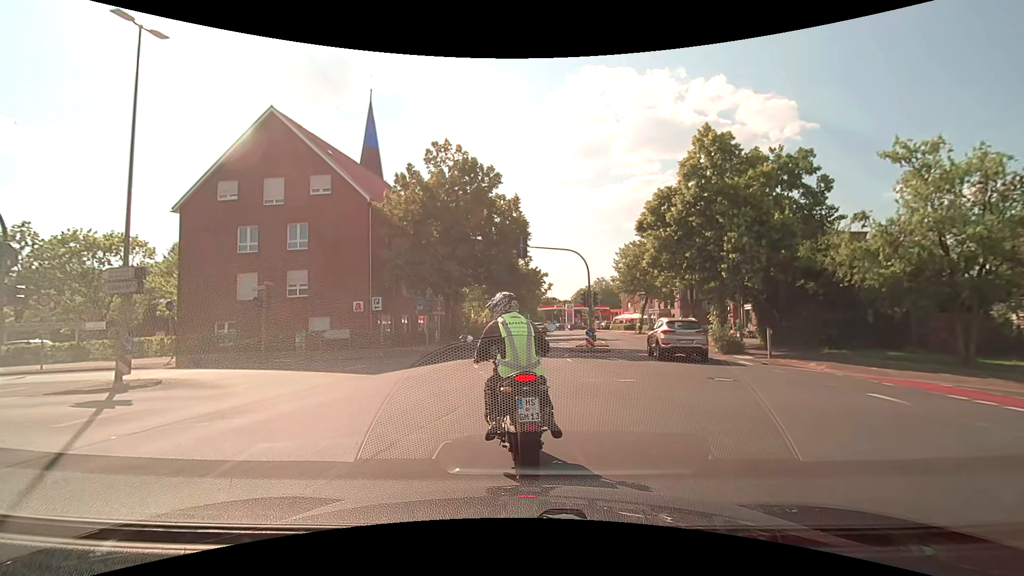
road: secondary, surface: asphalt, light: Day
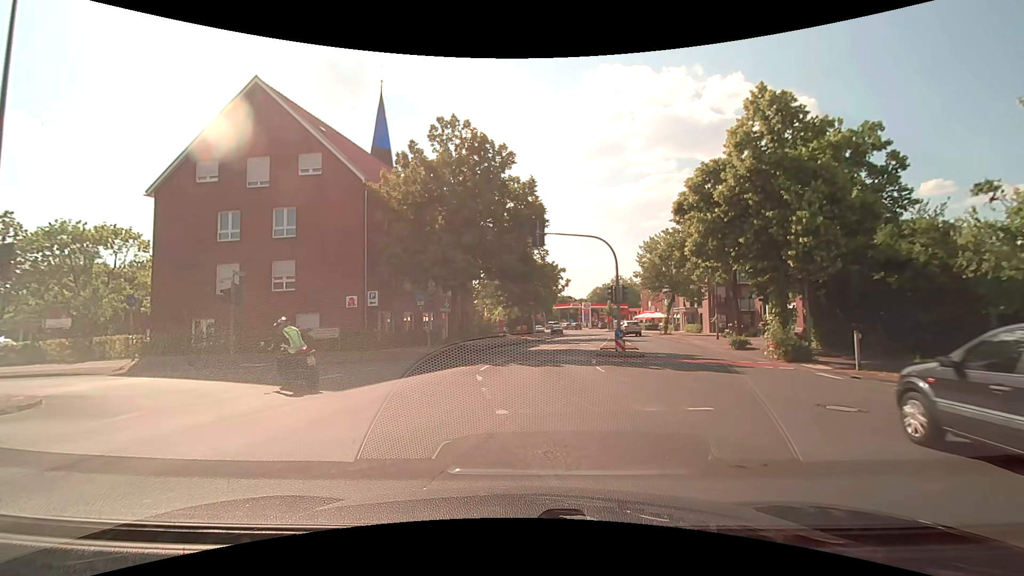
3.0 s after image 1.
(-0.1, +4.0) m; -2°
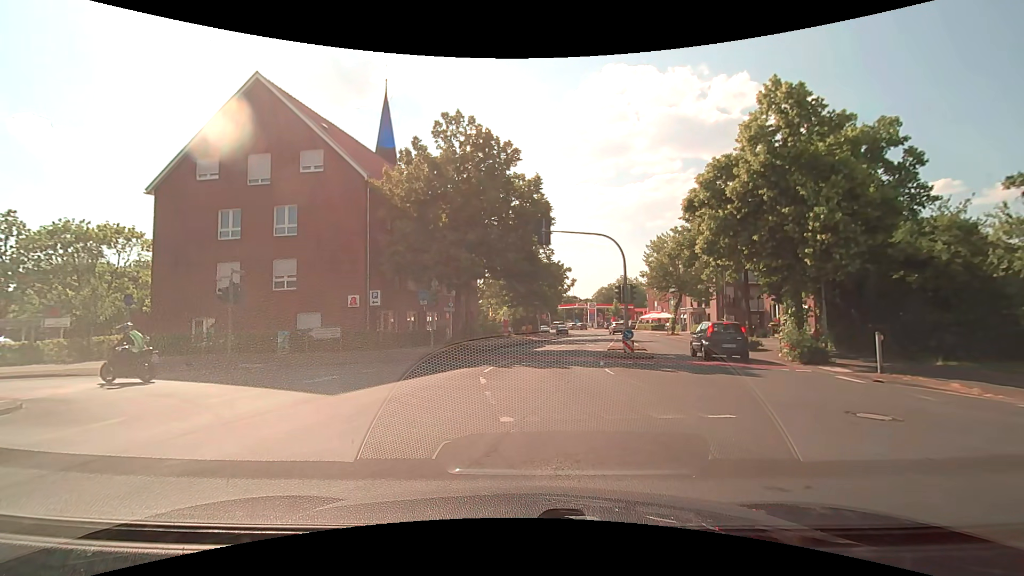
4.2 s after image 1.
(0.0, +0.6) m; 0°
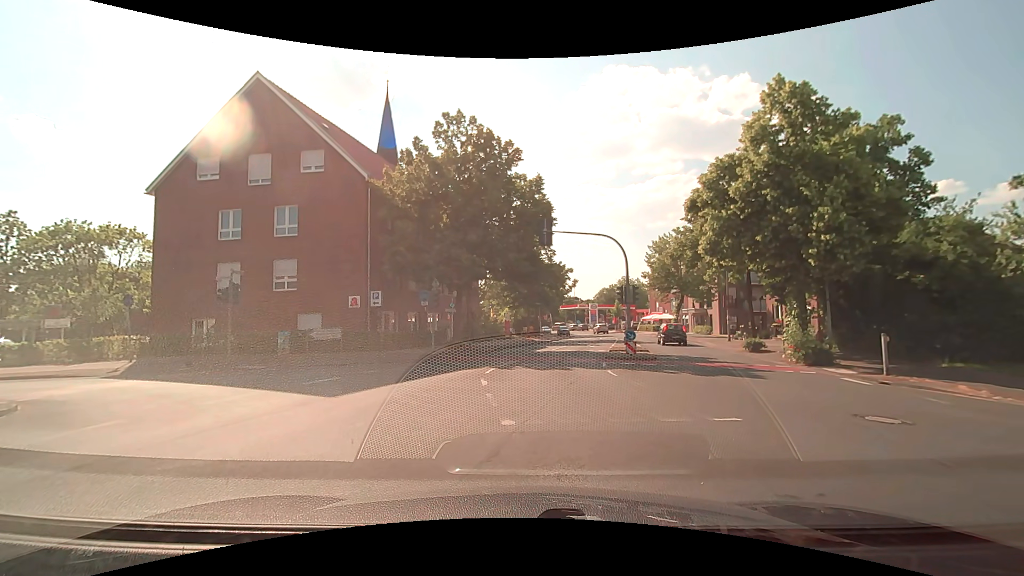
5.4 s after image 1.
(0.0, +0.1) m; 0°
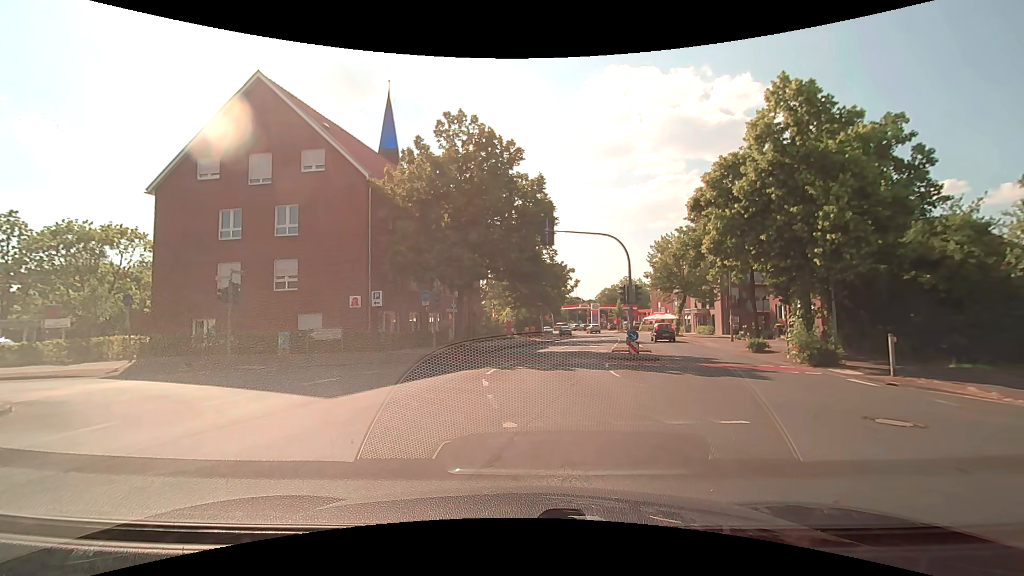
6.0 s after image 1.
(0.0, +0.2) m; 0°
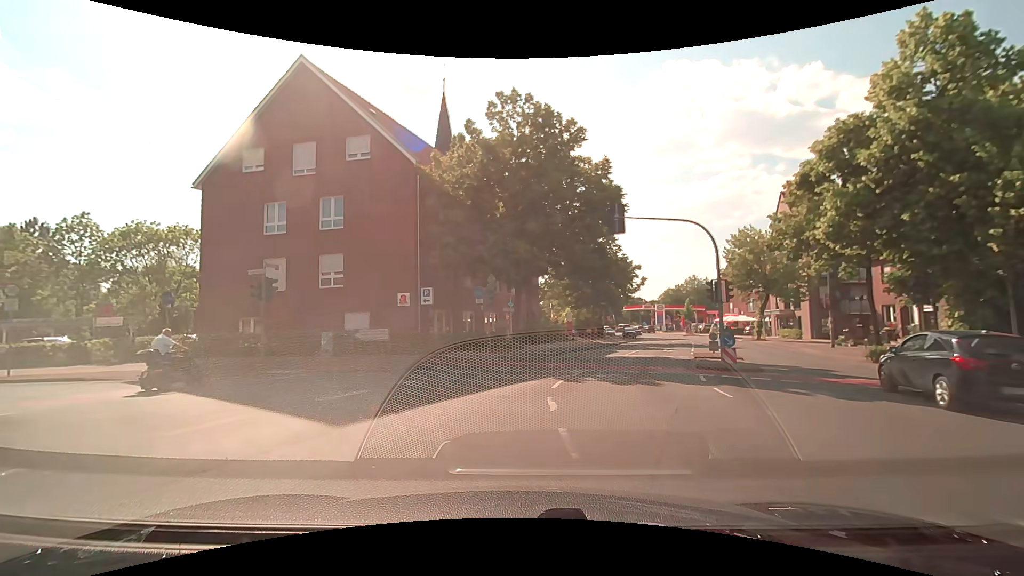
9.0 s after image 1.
(-0.2, +3.2) m; -9°
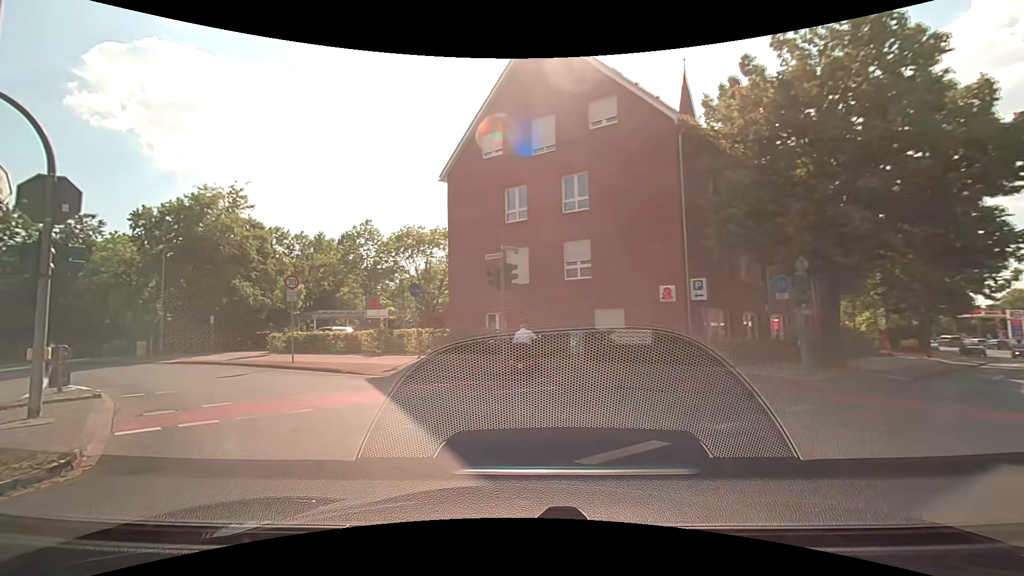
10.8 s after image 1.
(-1.2, +5.2) m; -26°
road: tertiary
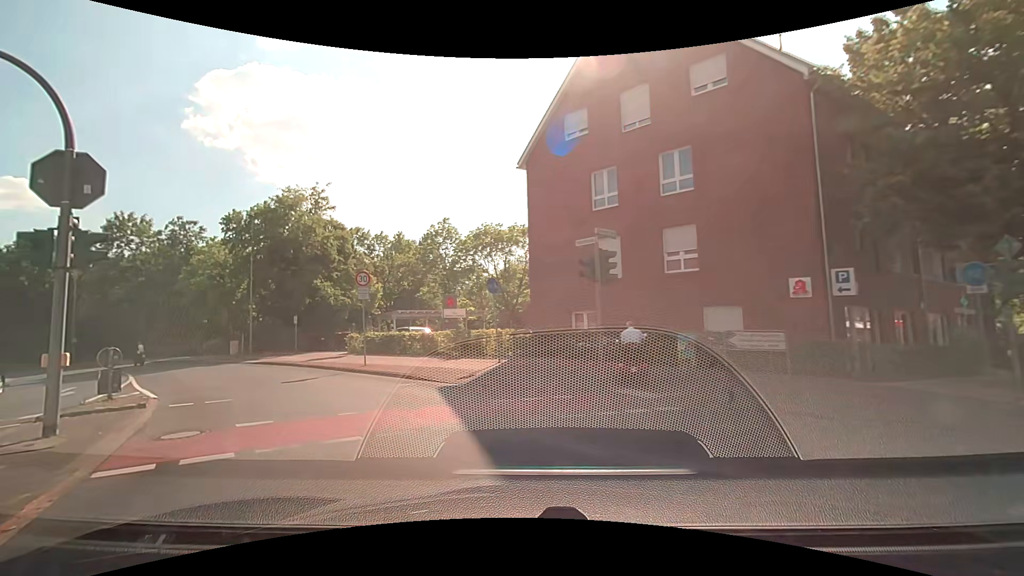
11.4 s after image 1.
(-0.3, +2.6) m; -11°
